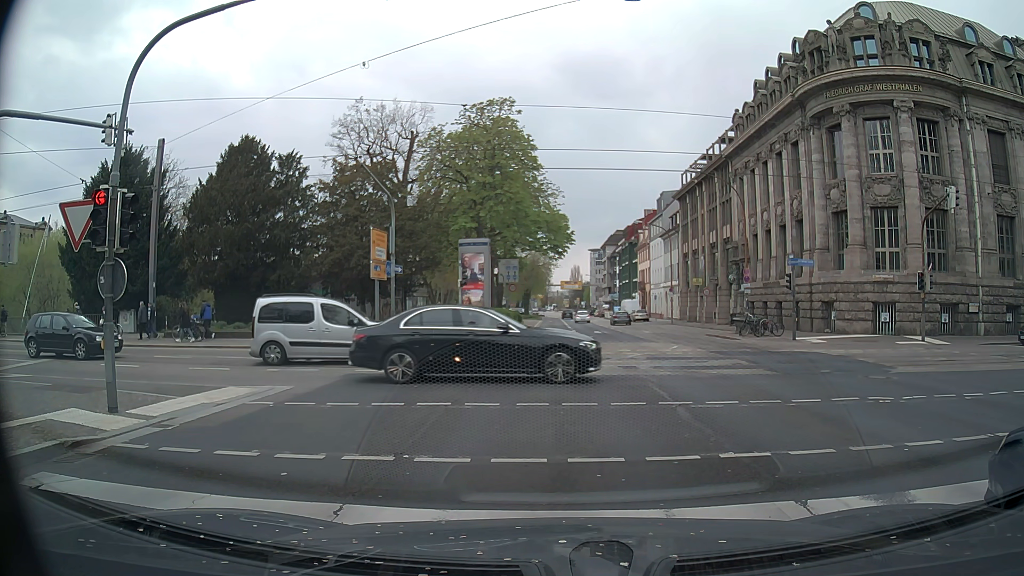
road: primary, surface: asphalt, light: Day
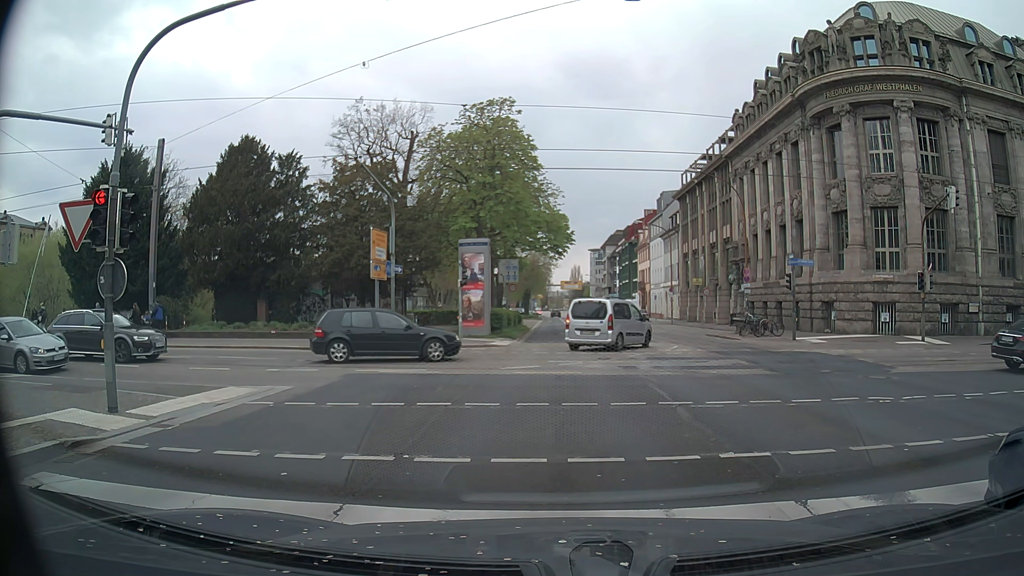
(0.0, 0.0) m; 0°
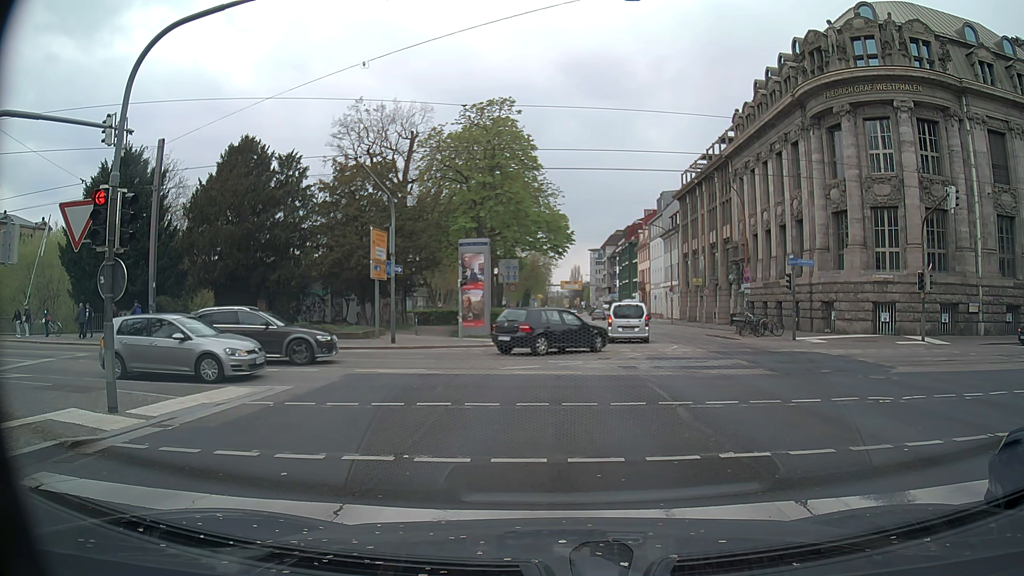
(0.0, 0.0) m; 0°
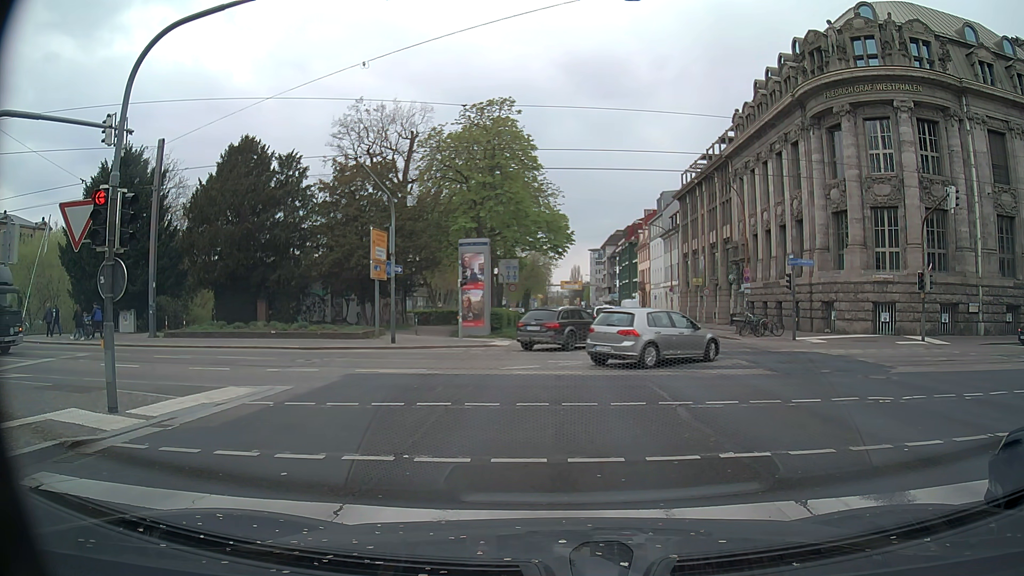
(0.0, 0.0) m; 0°
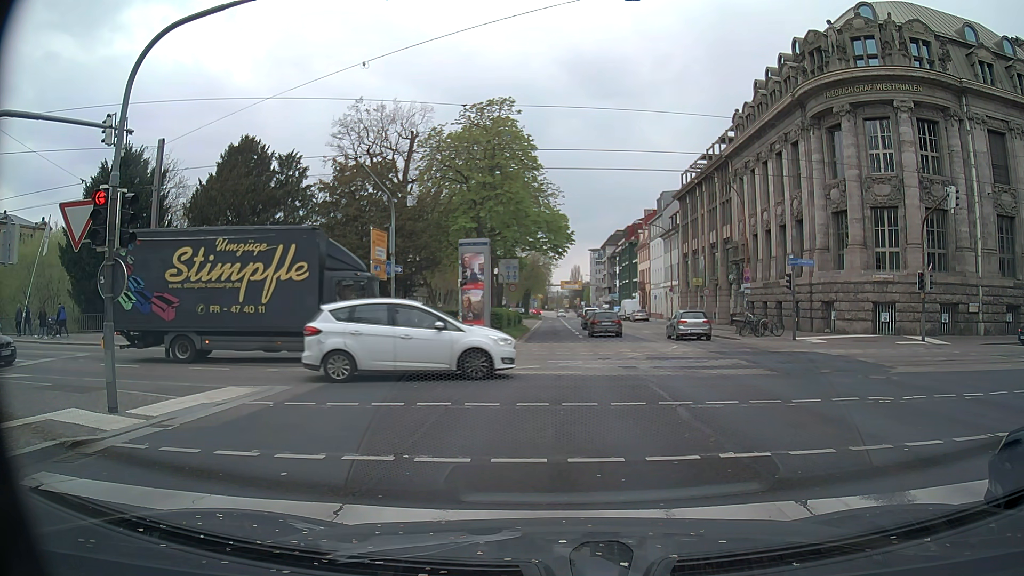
(0.0, 0.0) m; 0°
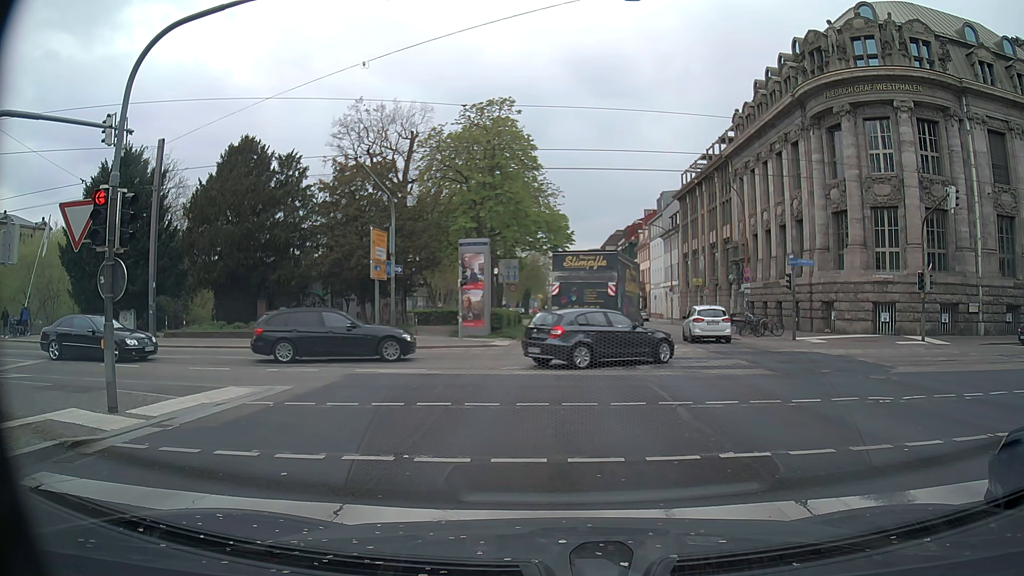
(0.0, 0.0) m; 0°
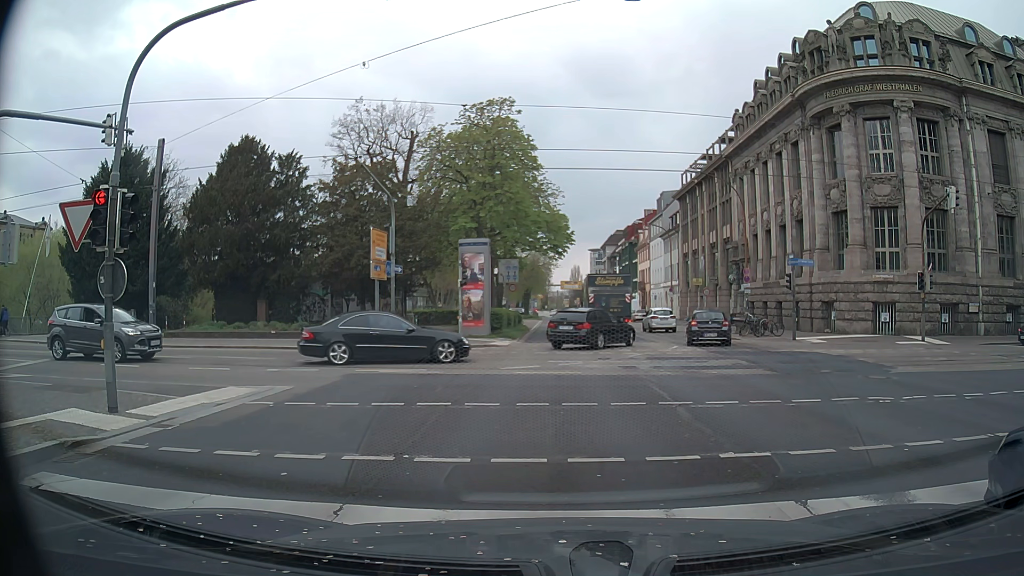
(0.0, 0.0) m; 0°
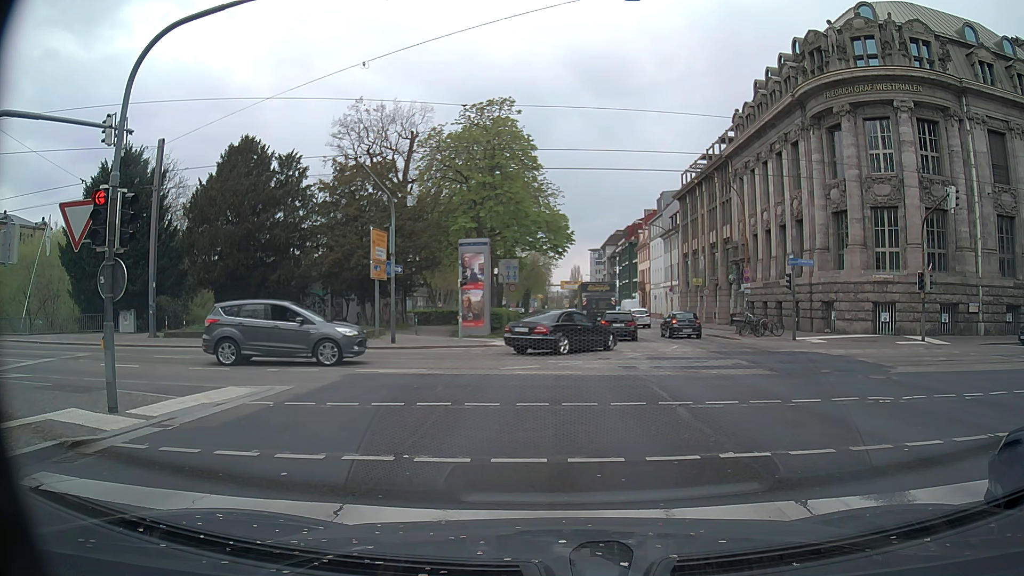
(0.0, 0.0) m; 0°
(0, +10) (0, +20) (+1, +30) (+1, +40) (+1, +50) (+1, +60) (+1, +70) (+1, +80) (+1, +90) (+1, +100) m
